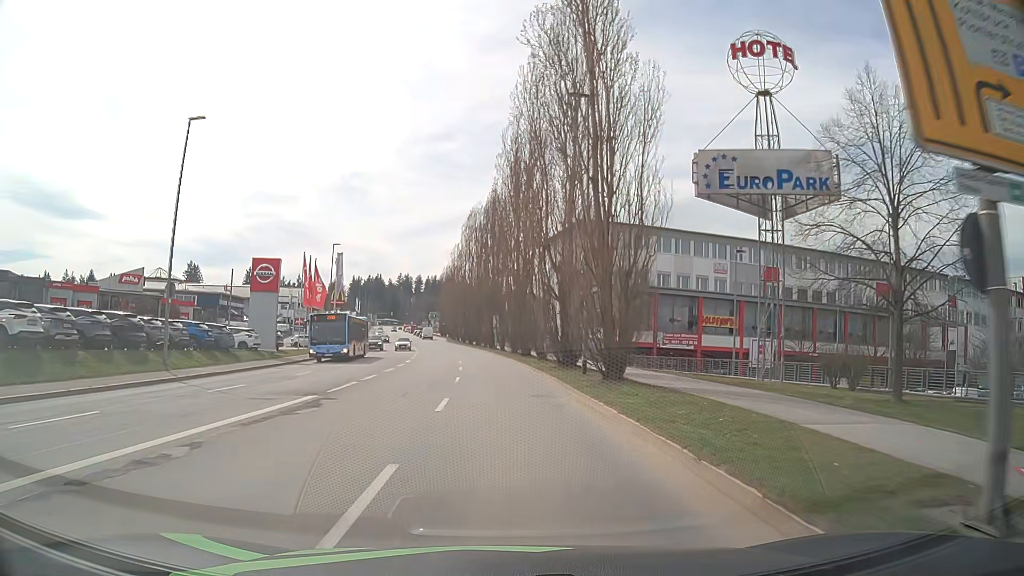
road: tertiary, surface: asphalt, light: Day
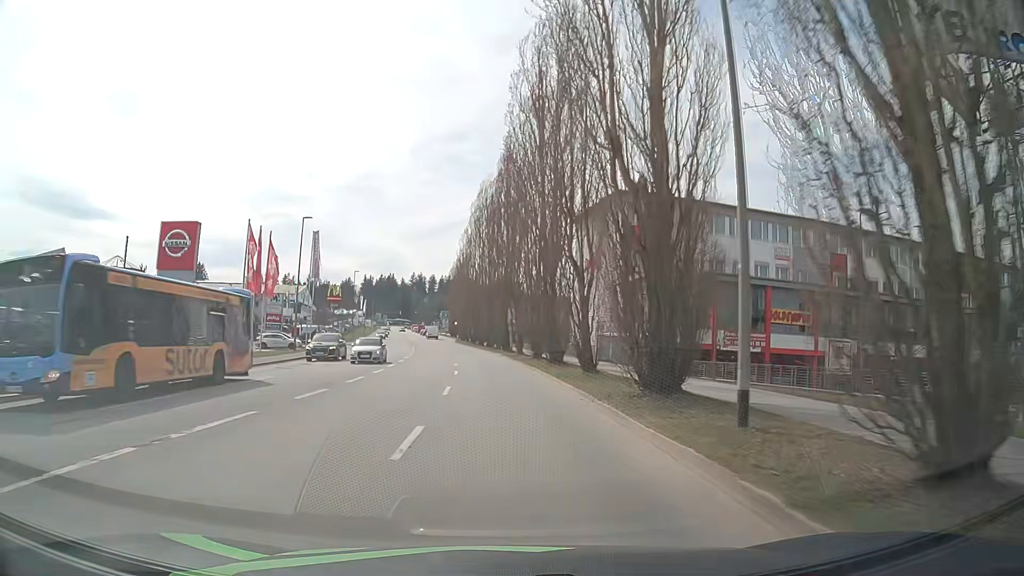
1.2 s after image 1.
(-0.2, +15.0) m; -1°
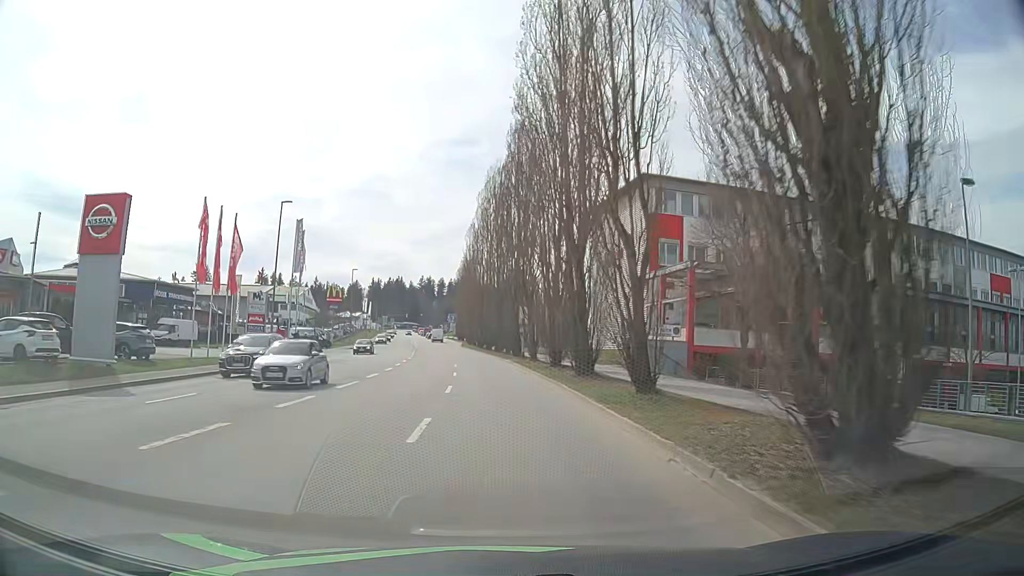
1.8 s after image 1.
(-0.1, +7.5) m; -2°
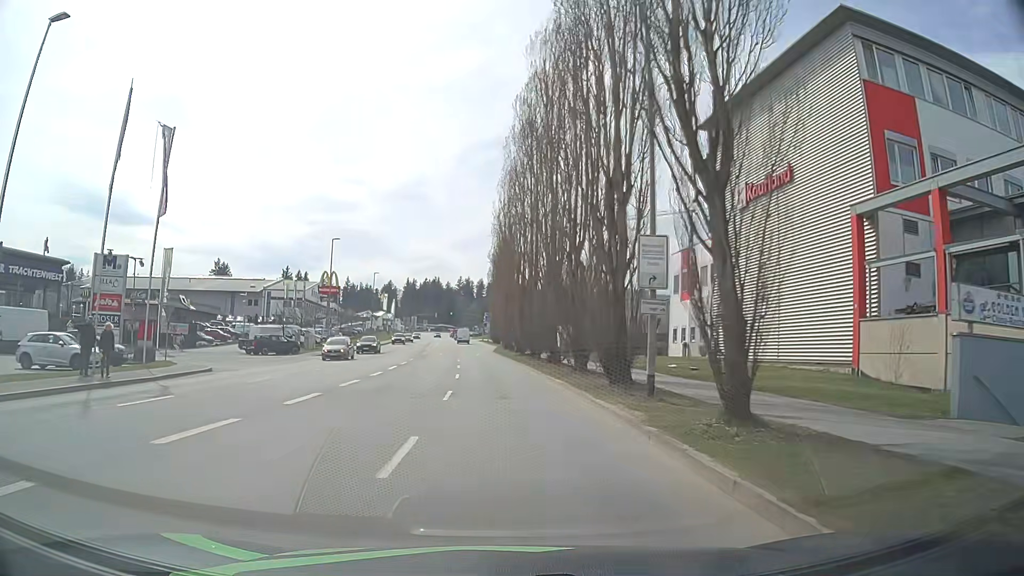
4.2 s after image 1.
(-0.6, +29.9) m; -2°
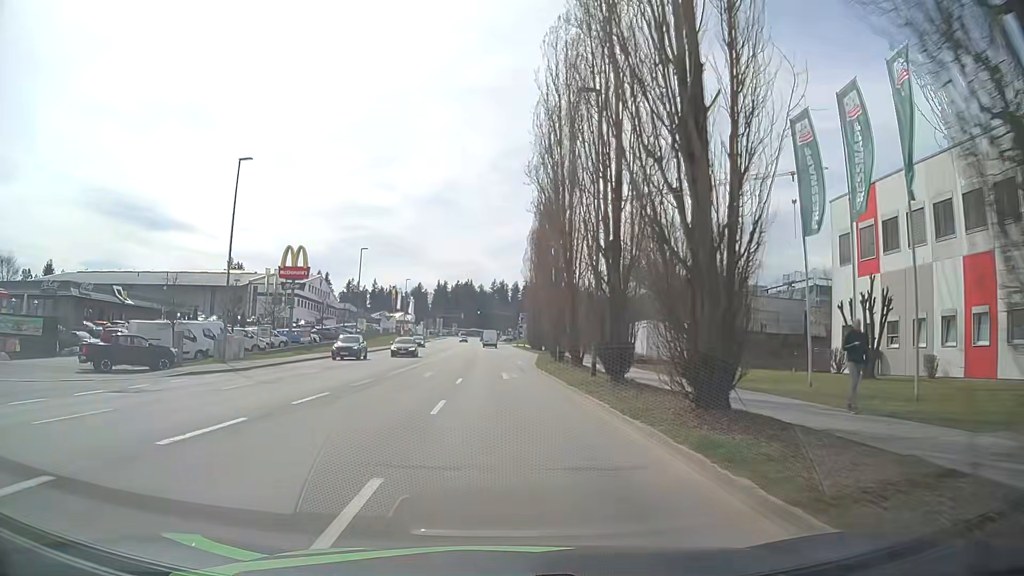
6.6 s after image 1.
(-1.1, +30.1) m; -4°
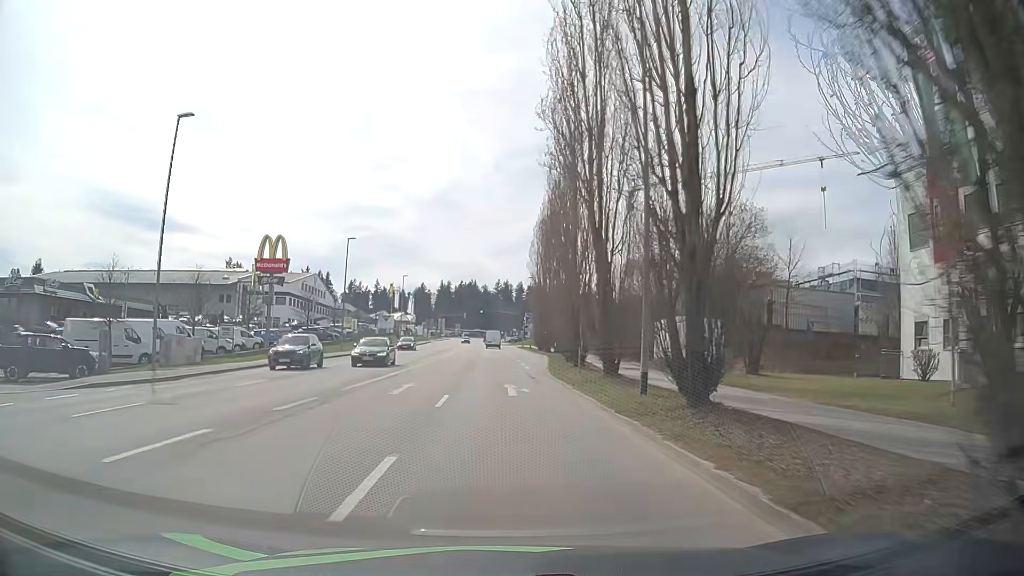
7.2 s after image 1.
(0.0, +7.7) m; 0°
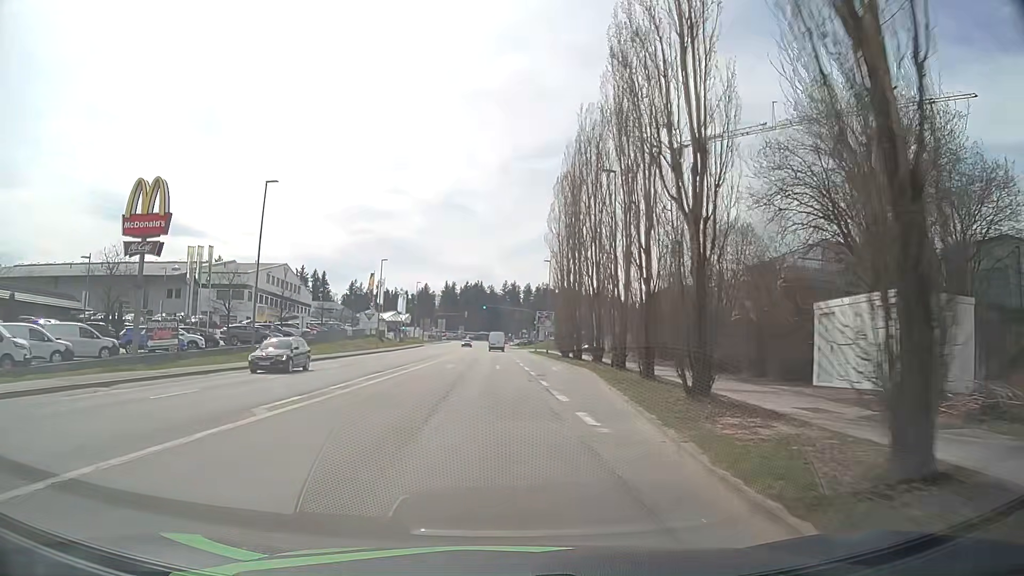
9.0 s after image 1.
(-0.2, +23.5) m; 0°
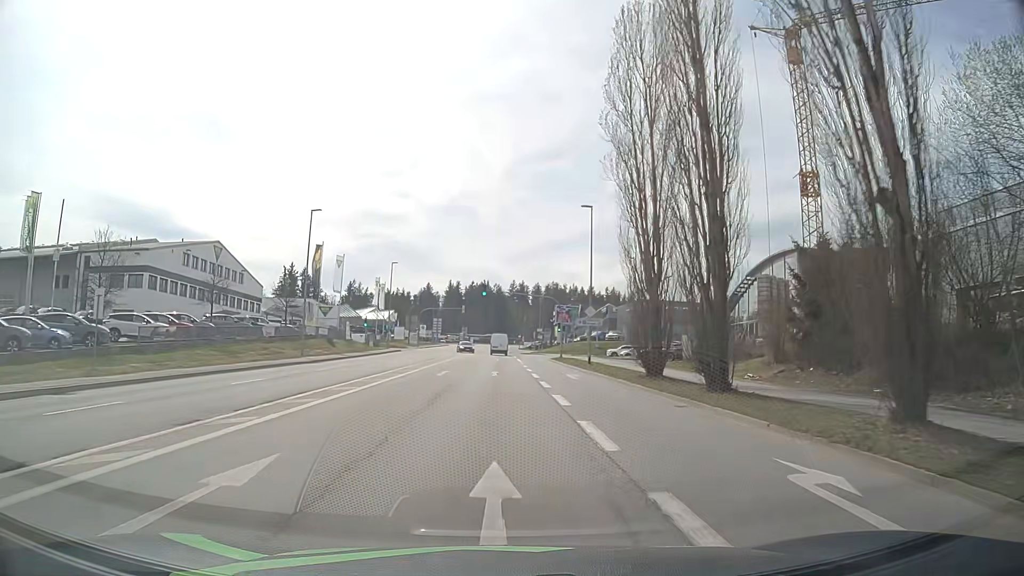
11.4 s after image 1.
(-0.6, +31.7) m; -2°
(0, +10) (0, +20) (0, +30) (0, +40) (0, +50) (0, +60) (0, +70) (0, +80) (0, +90) (0, +100) m
